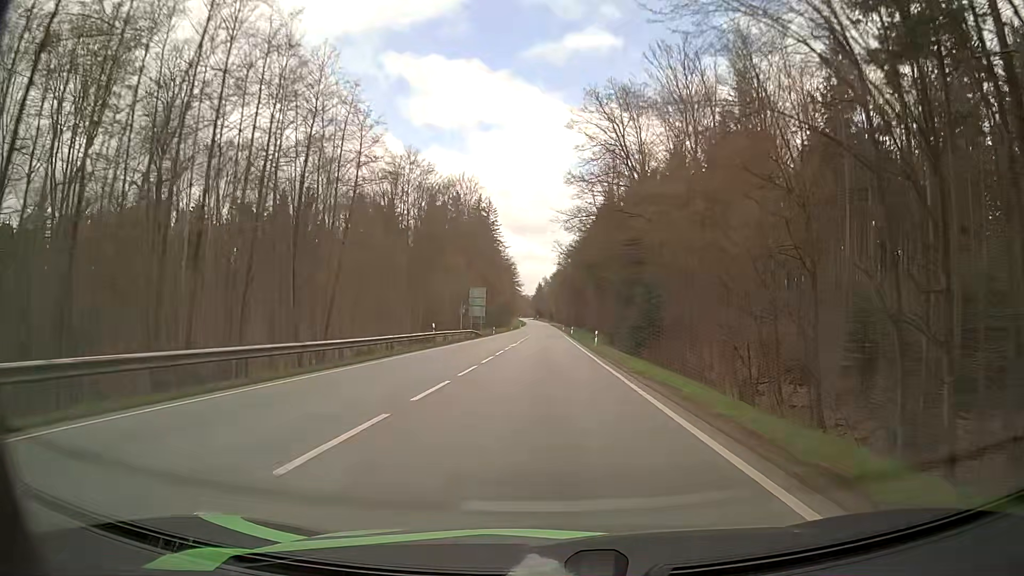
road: secondary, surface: asphalt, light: Day
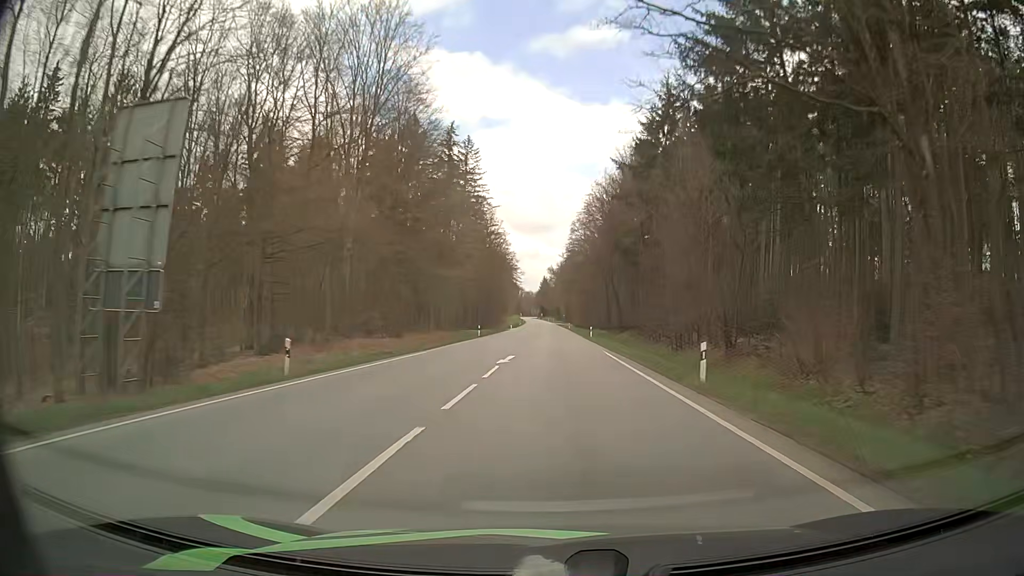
(0.0, +73.6) m; 0°
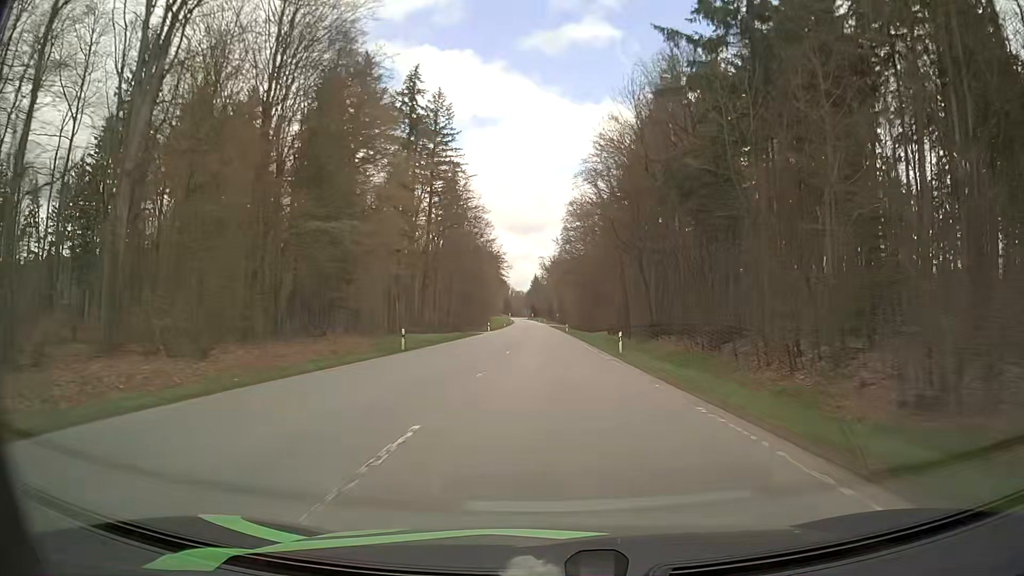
(+0.1, +30.7) m; 0°
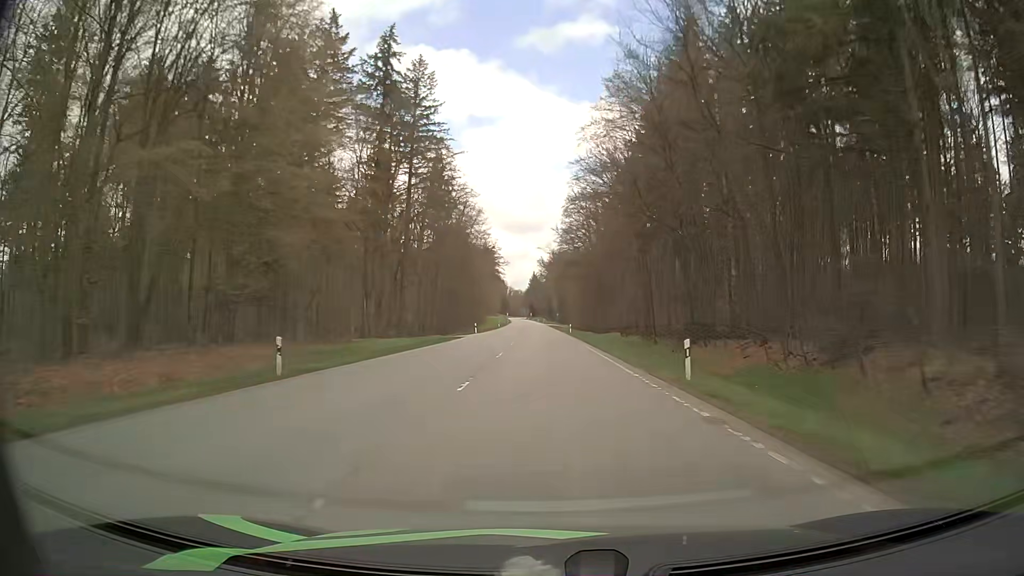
(0.0, +15.6) m; 0°
